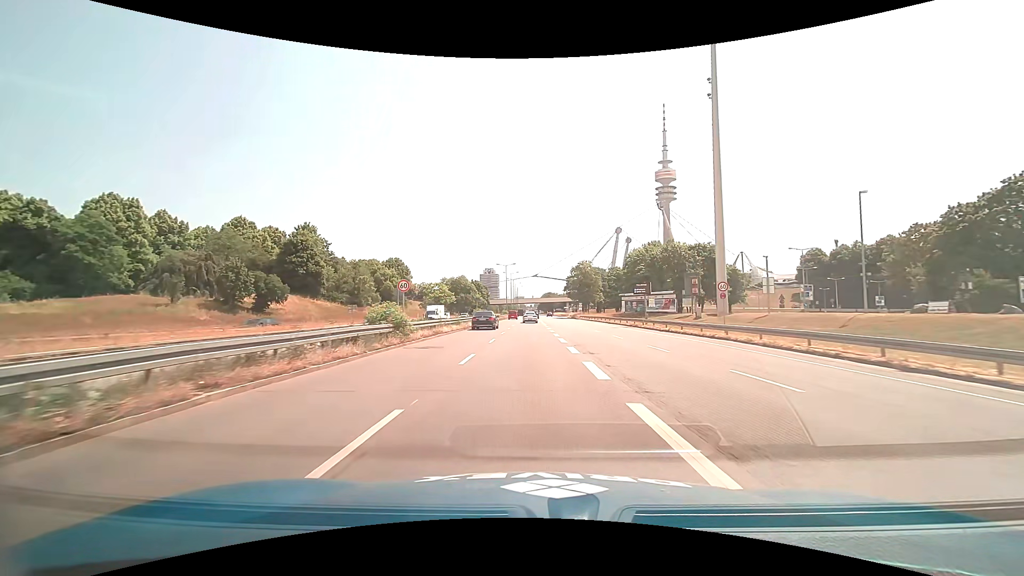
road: trunk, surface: asphalt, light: Day
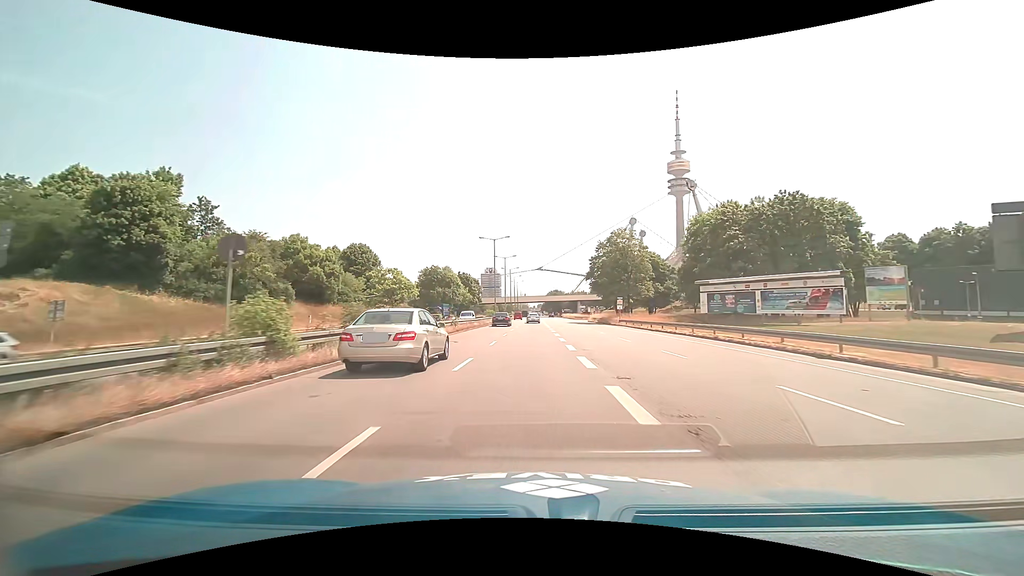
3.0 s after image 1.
(0.0, +46.2) m; 0°
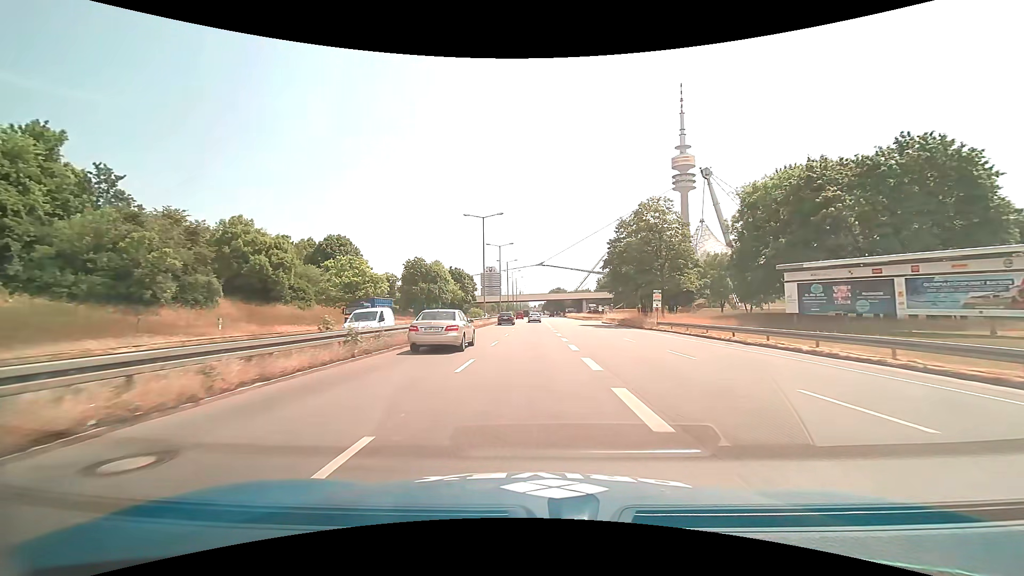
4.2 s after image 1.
(0.0, +18.5) m; 0°
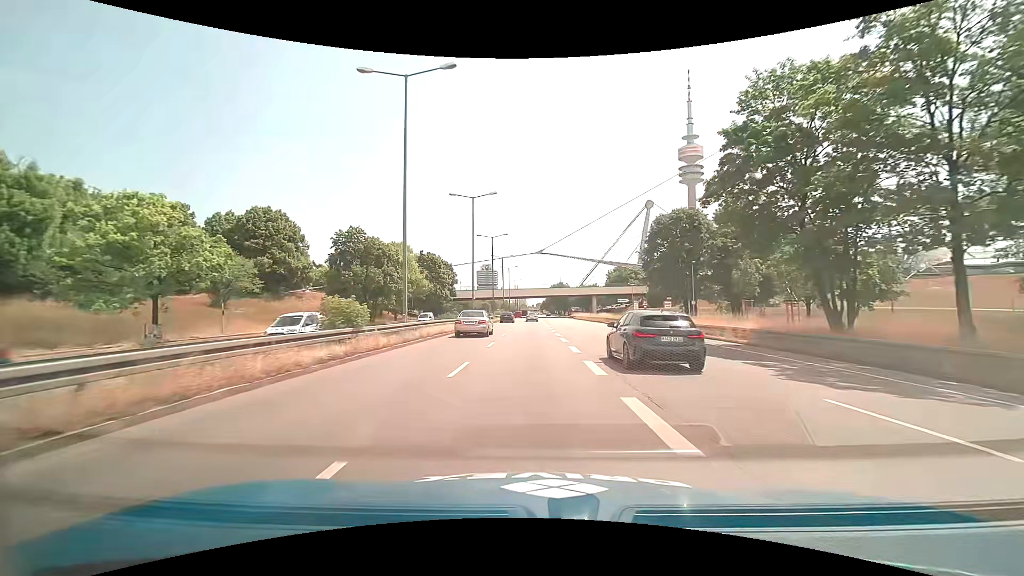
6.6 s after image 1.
(+0.3, +37.0) m; 0°
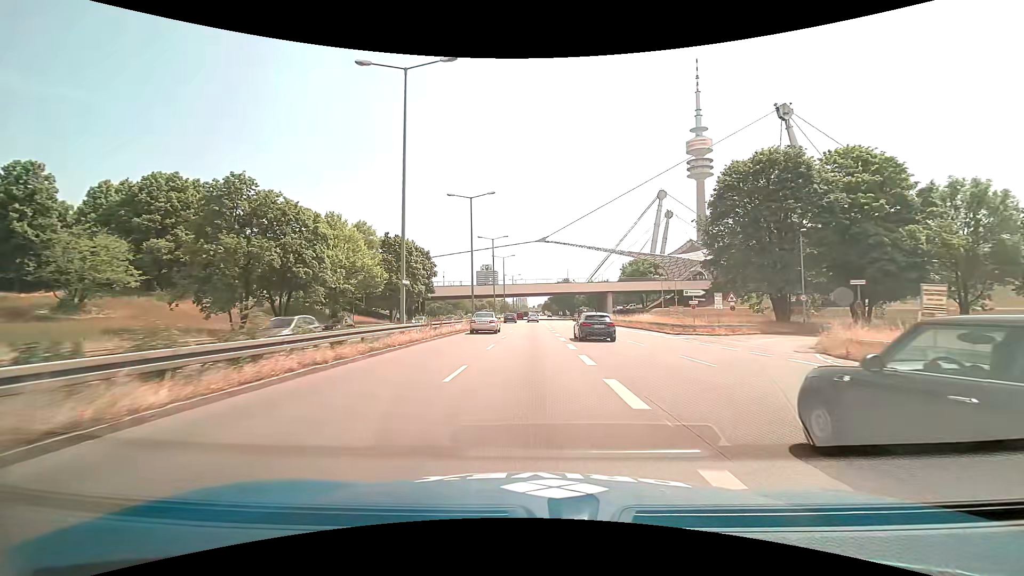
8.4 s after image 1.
(0.0, +27.8) m; 0°
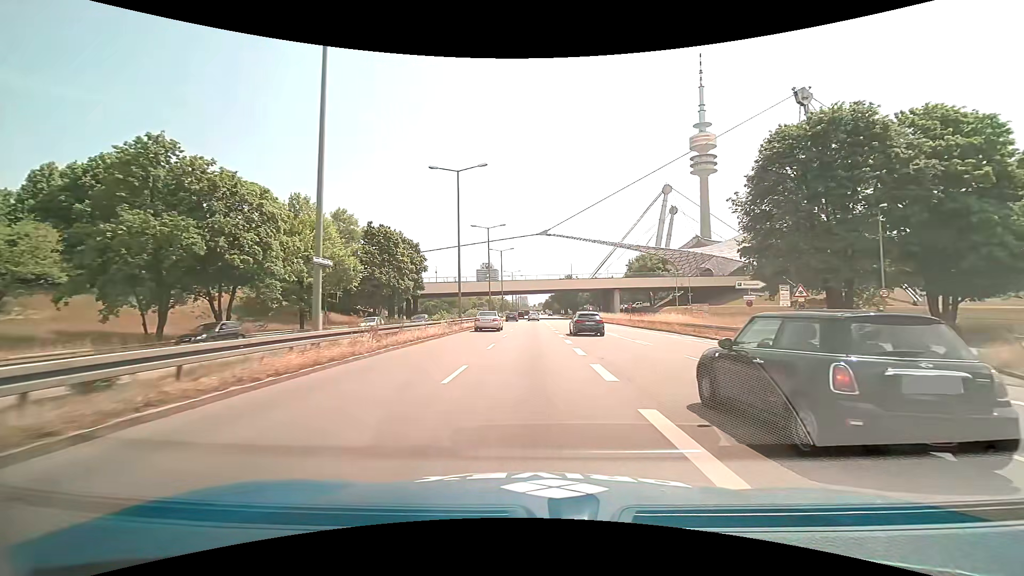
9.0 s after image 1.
(0.0, +9.3) m; 0°
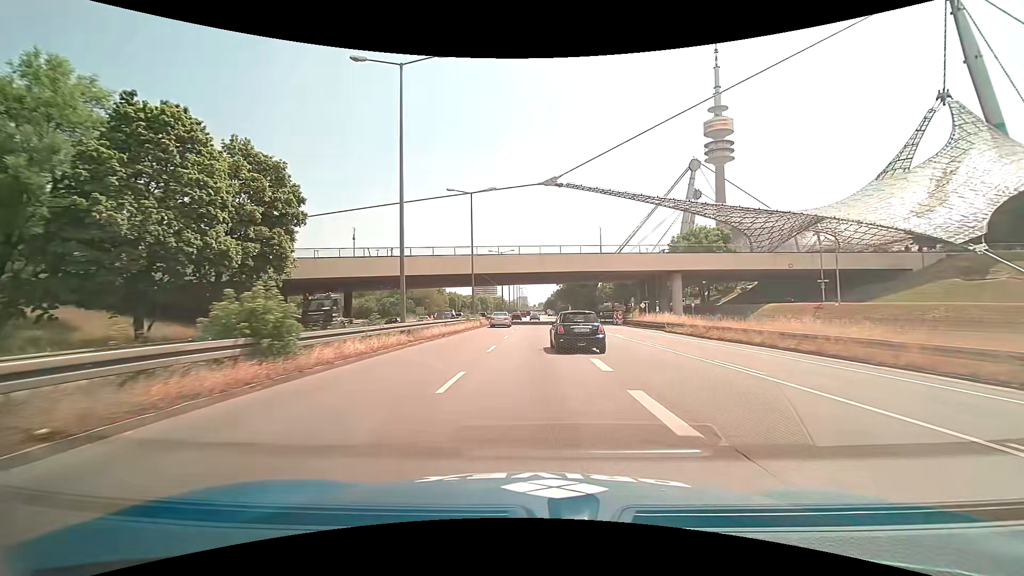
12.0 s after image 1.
(+0.1, +46.5) m; 0°
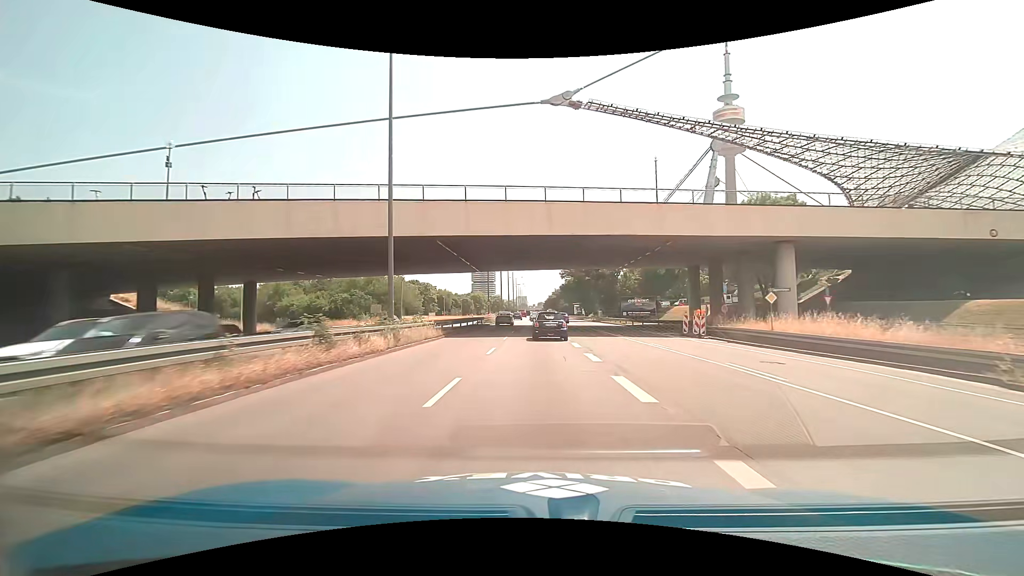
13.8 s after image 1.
(0.0, +28.0) m; 0°
(0, +10) (0, +20) (0, +30) (0, +40) (0, +50) (0, +60) (0, +70) (0, +80) (0, +90) (+1, +100) m
